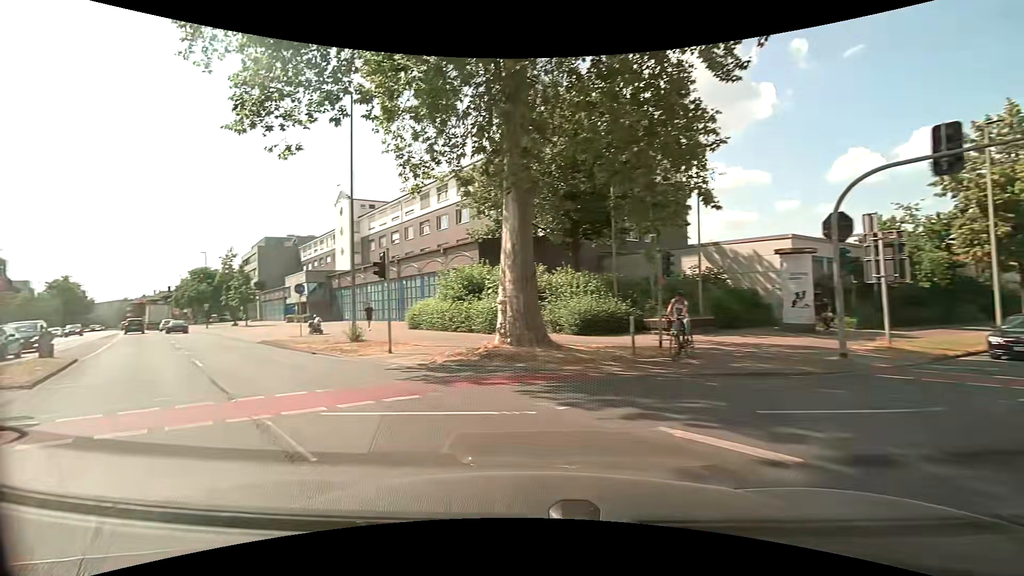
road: secondary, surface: asphalt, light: Day
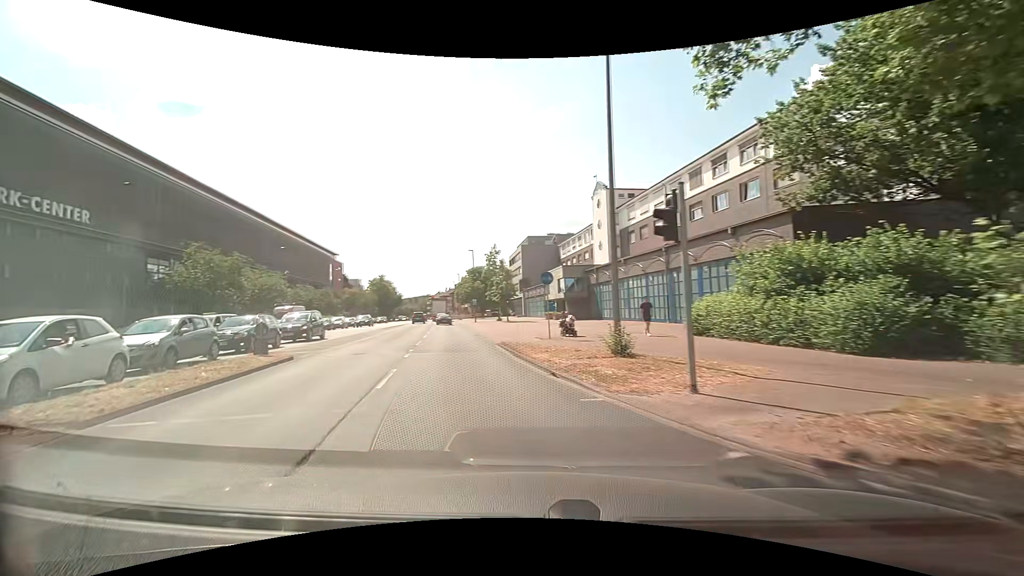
(-2.1, +8.0) m; -30°
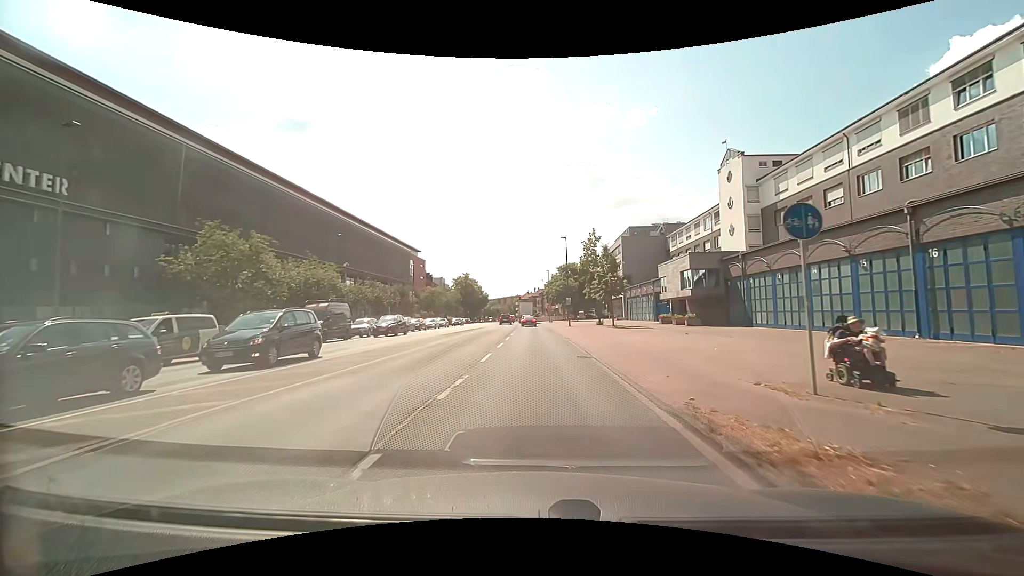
(-1.7, +13.7) m; -10°
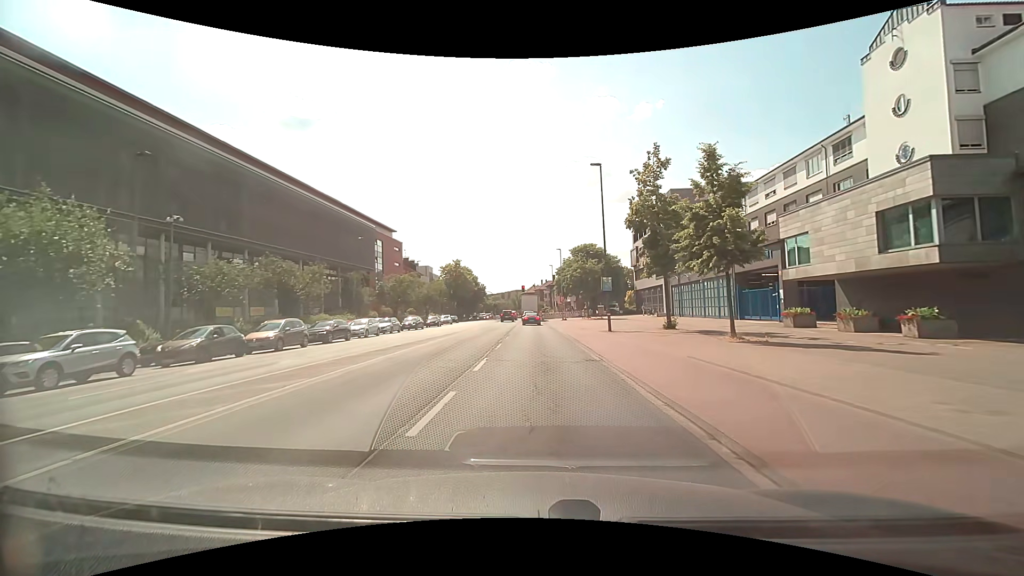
(-0.1, +27.0) m; -1°
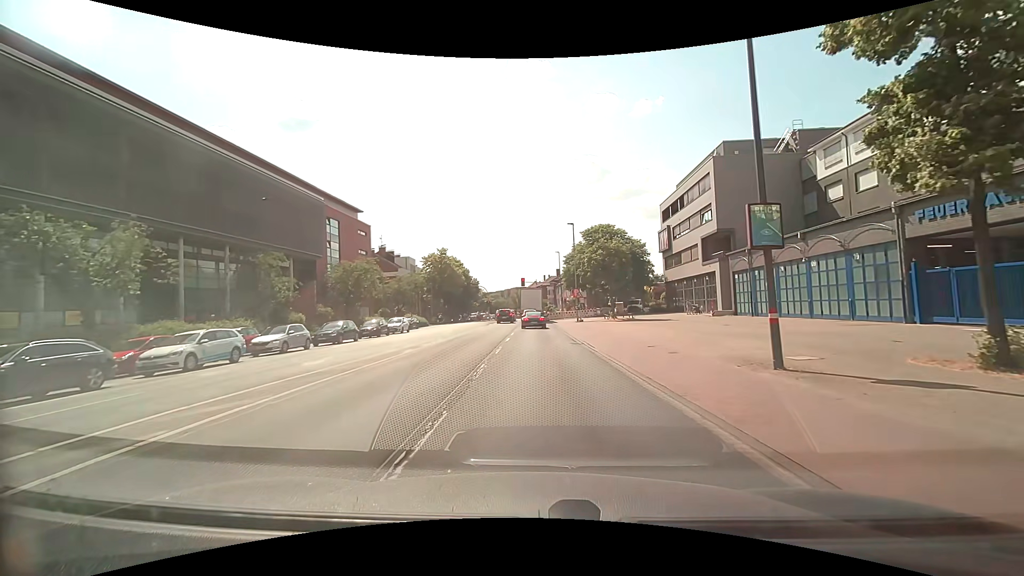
(-0.3, +19.9) m; 0°
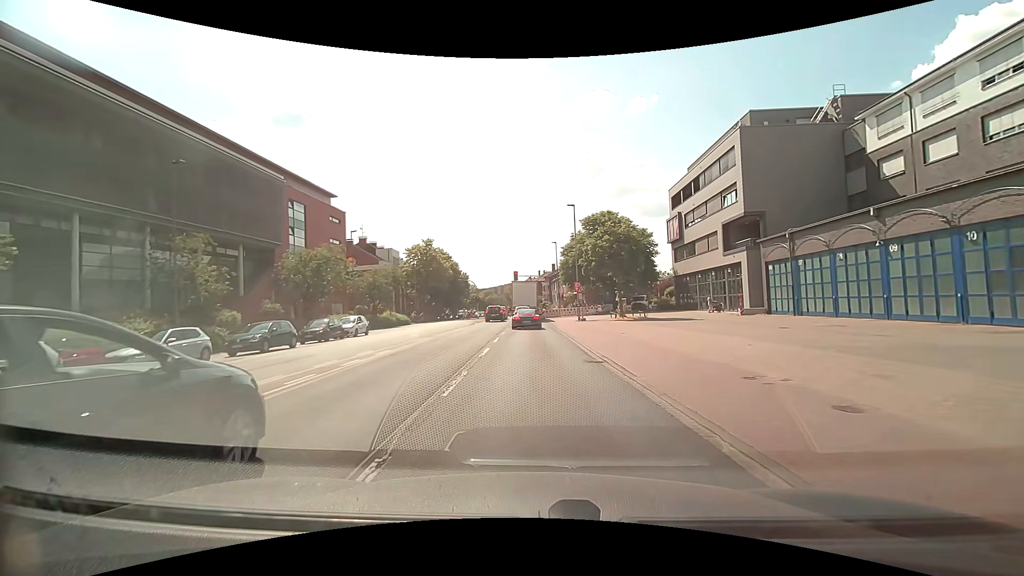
(0.0, +7.9) m; +1°
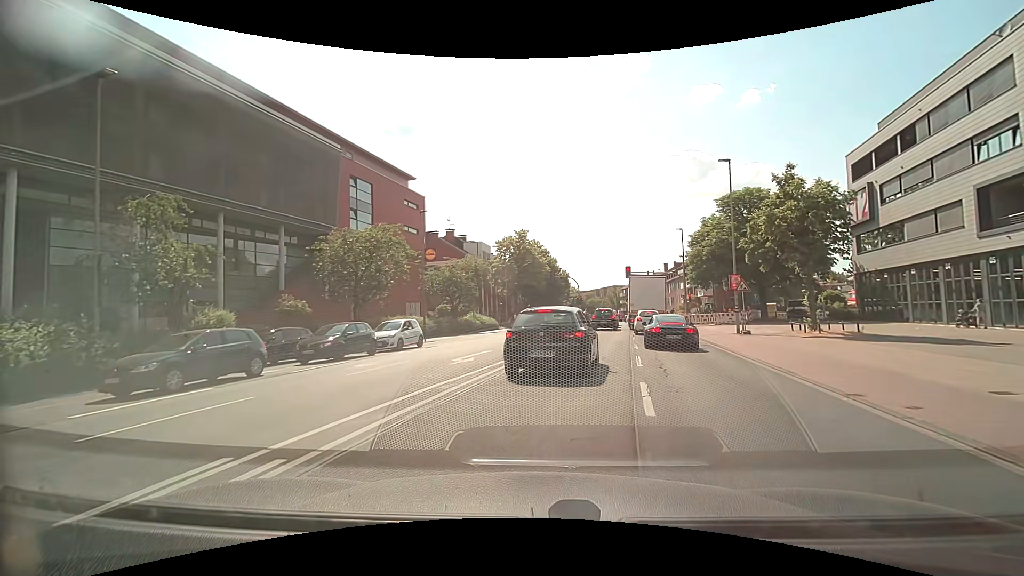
(-1.4, +12.9) m; -12°
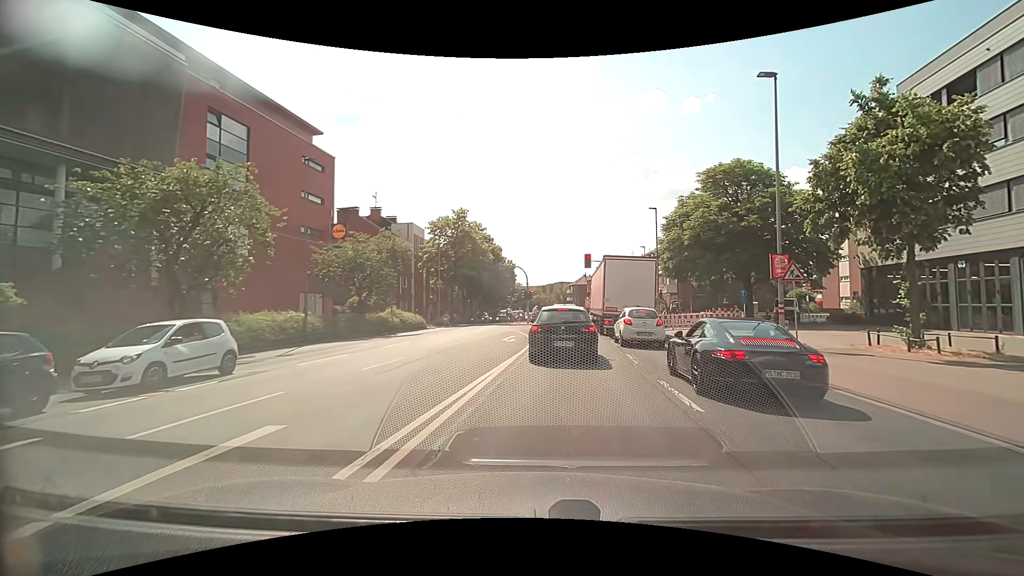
(+0.5, +11.9) m; +8°
(0, +10) (+1, +20) (+1, +30) (+2, +40) (+2, +50) (+3, +60) (+3, +70) (+4, +80) (+4, +90) (+4, +100) m
